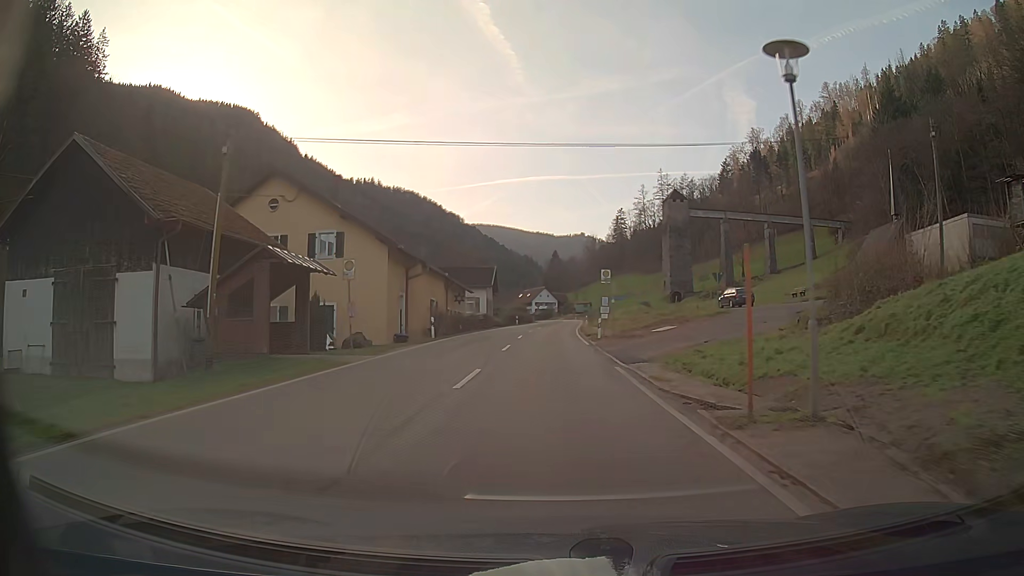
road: secondary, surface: asphalt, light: Day
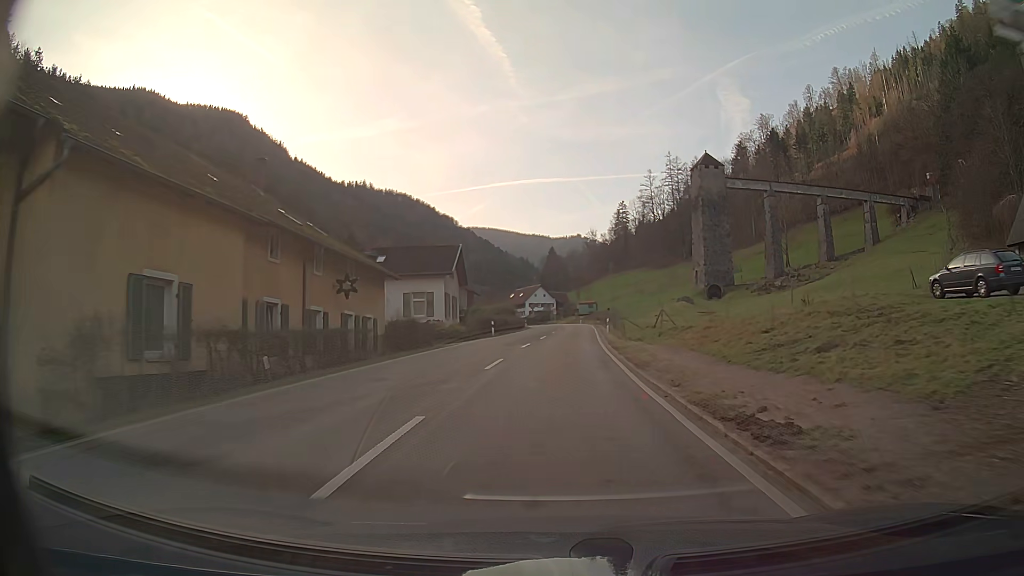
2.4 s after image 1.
(-0.1, +31.2) m; 0°
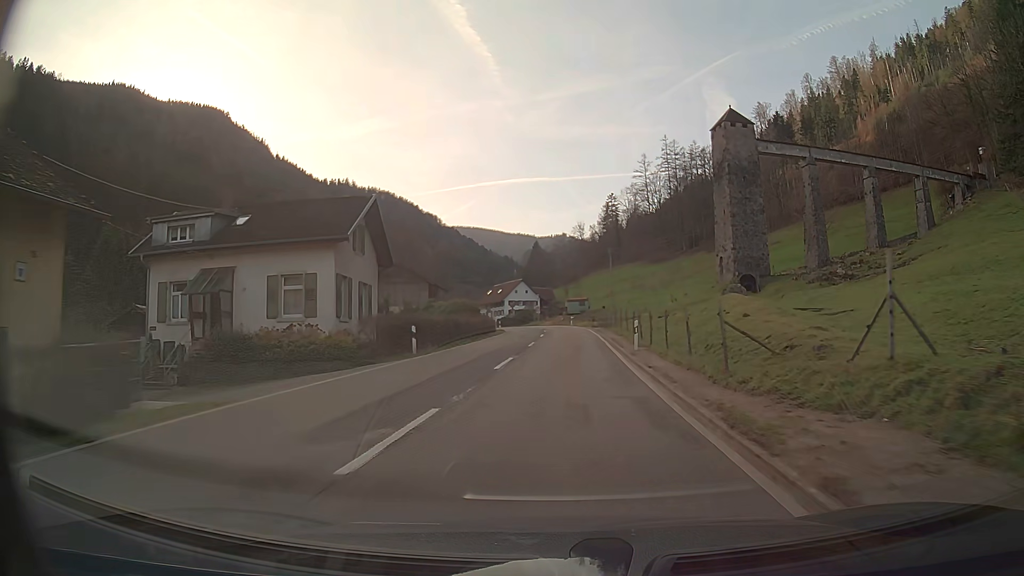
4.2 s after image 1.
(+0.2, +23.2) m; +1°
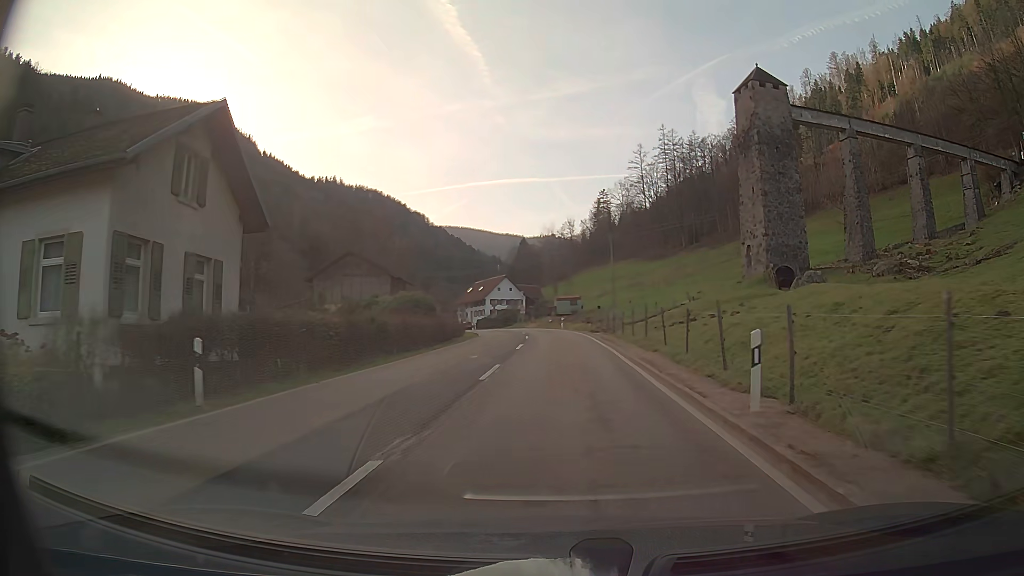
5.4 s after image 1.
(+0.1, +15.4) m; +1°
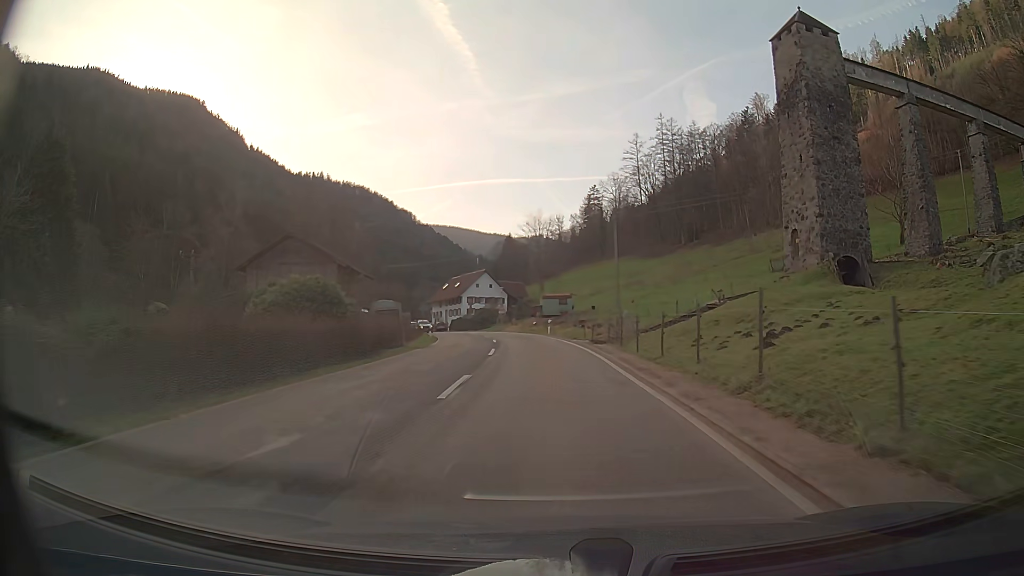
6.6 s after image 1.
(+0.1, +15.3) m; +1°
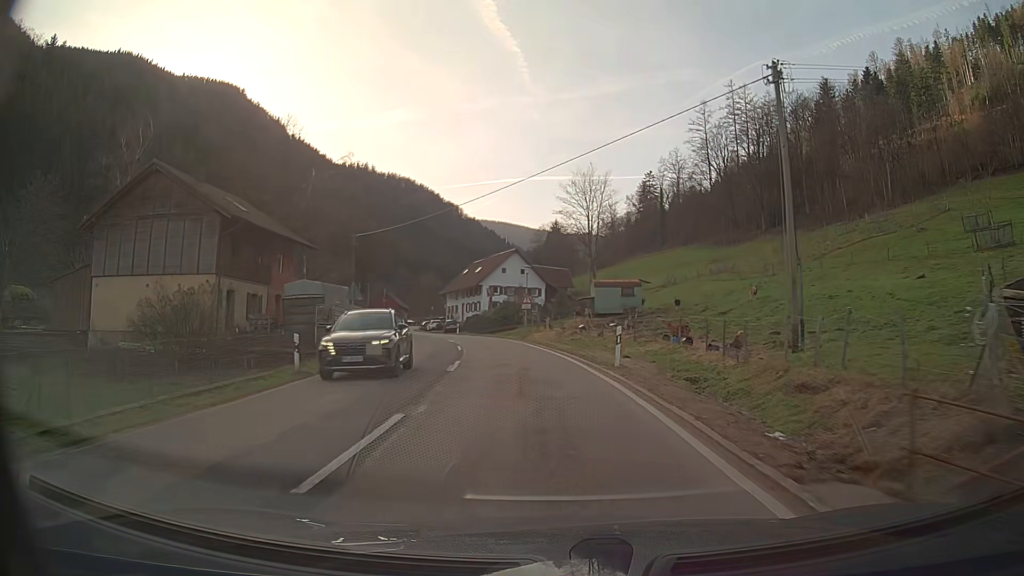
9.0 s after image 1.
(-1.0, +29.9) m; -5°
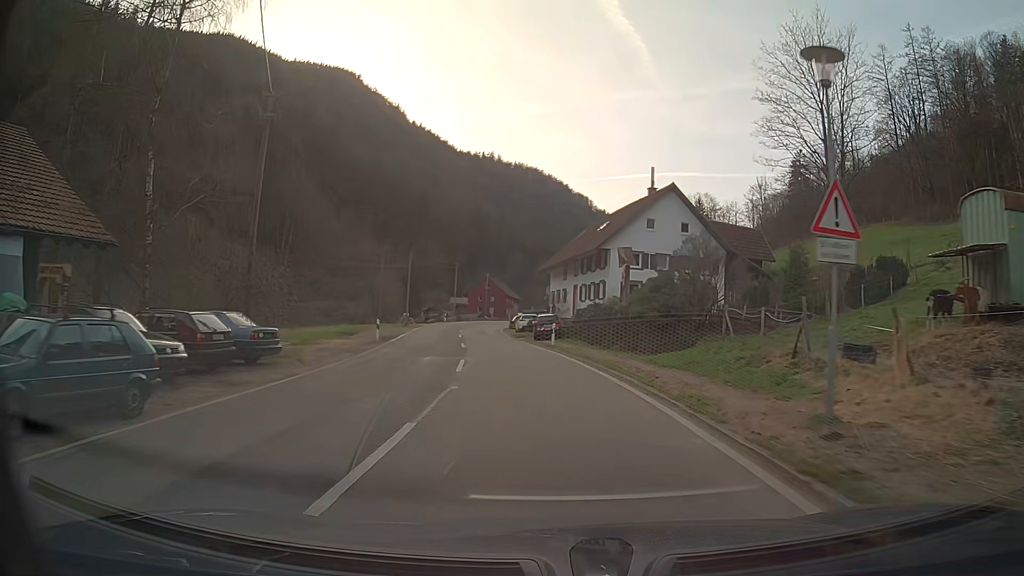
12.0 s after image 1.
(-3.5, +37.0) m; -11°
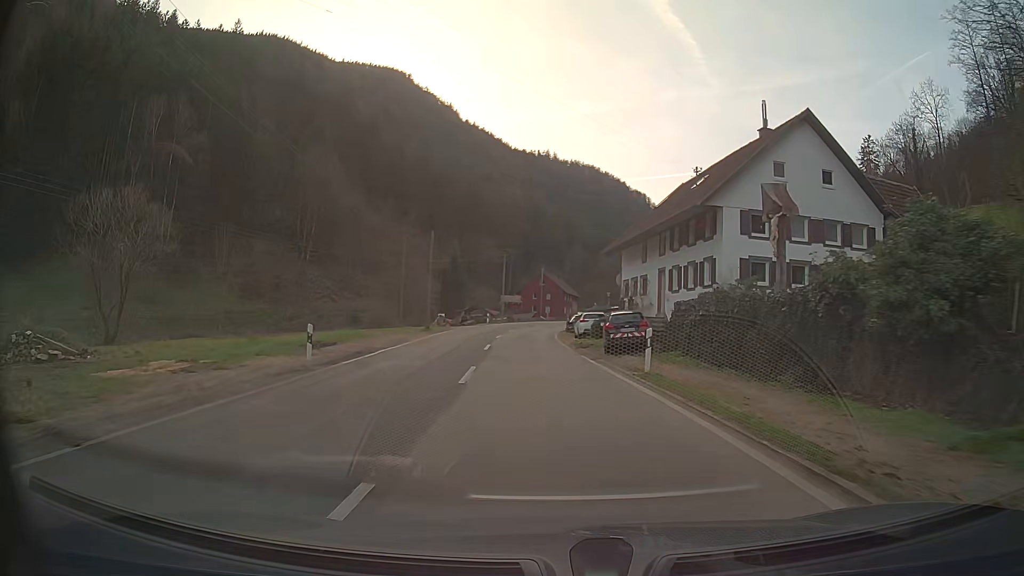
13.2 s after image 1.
(-0.6, +15.4) m; -4°
